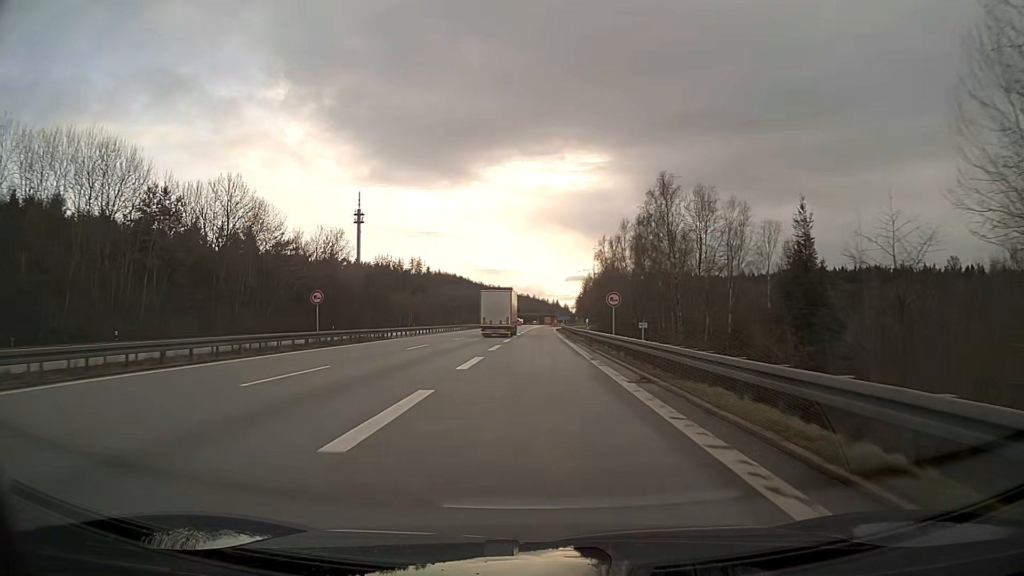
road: motorway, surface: asphalt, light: Day
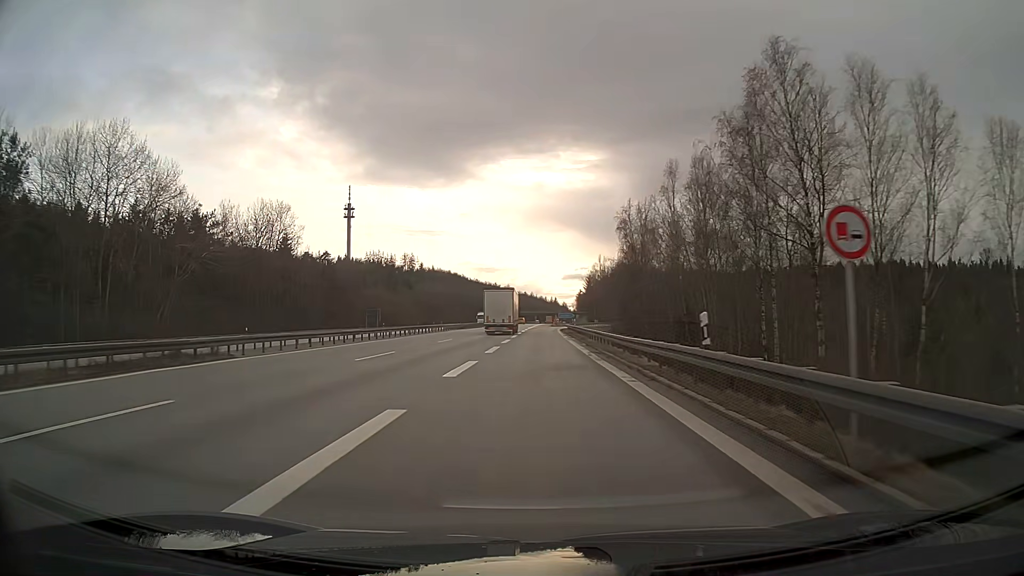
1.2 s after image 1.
(+0.1, +26.8) m; 0°
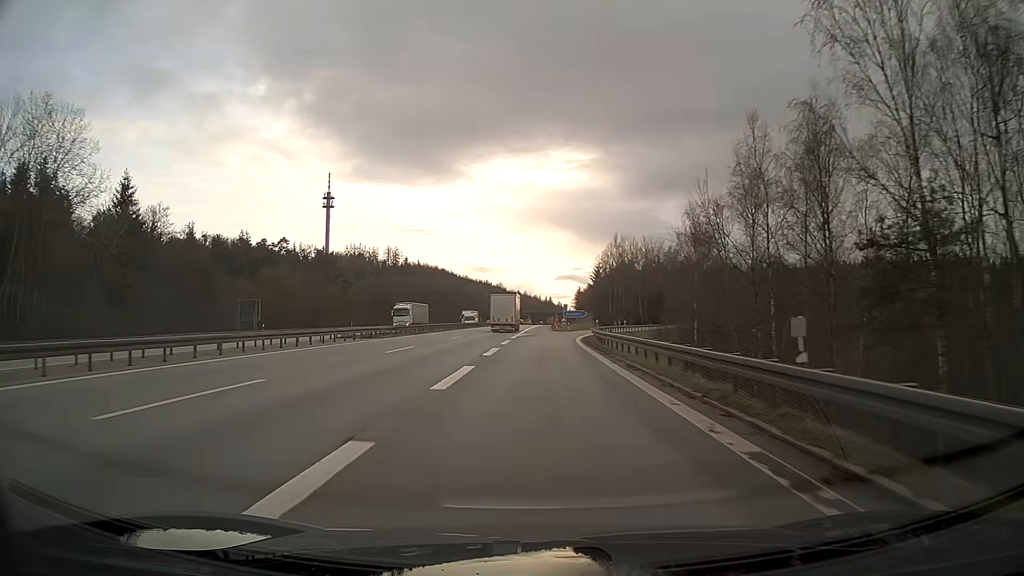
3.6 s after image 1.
(+0.2, +50.1) m; +1°
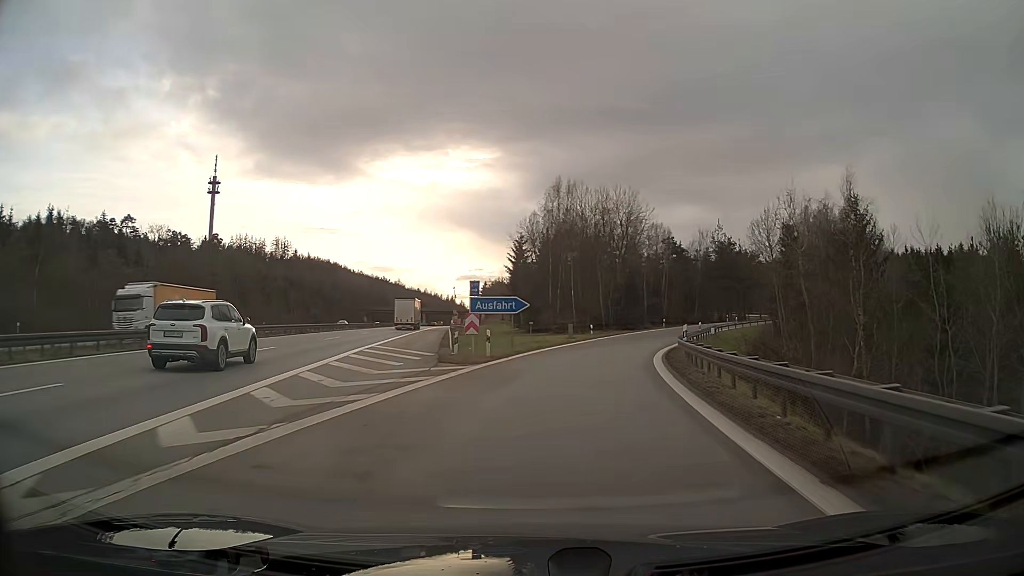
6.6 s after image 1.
(+2.9, +57.9) m; +10°
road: motorway_link
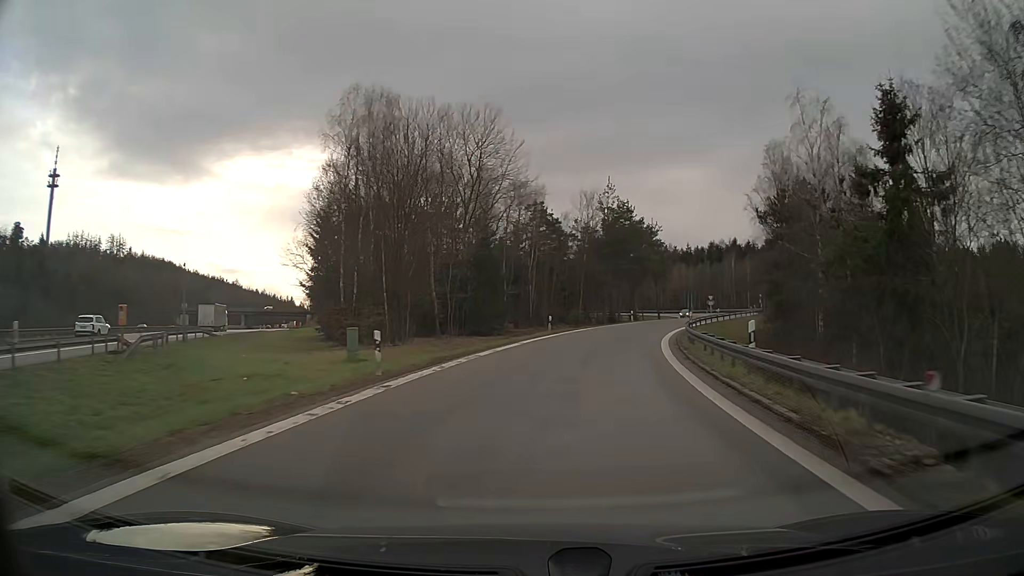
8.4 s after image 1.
(+3.9, +33.8) m; +13°
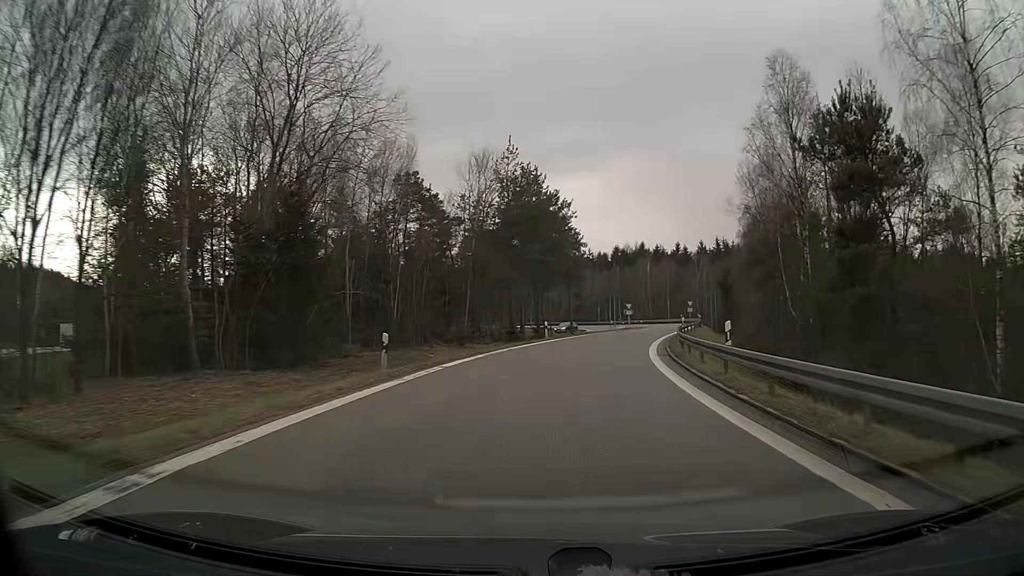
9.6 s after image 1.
(+1.8, +22.4) m; +9°
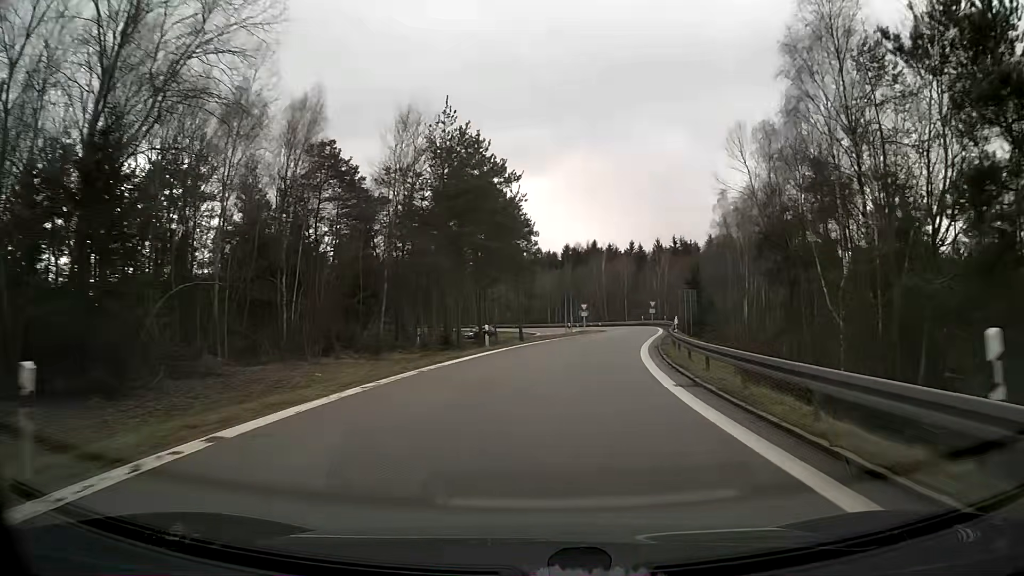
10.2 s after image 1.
(+0.4, +11.0) m; +4°
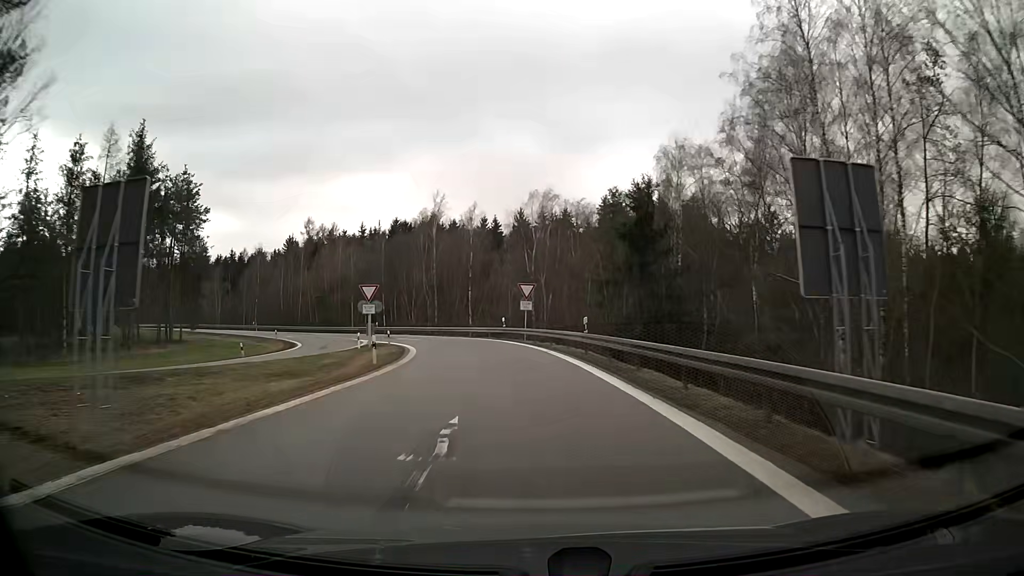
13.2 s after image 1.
(+6.9, +52.3) m; +11°
